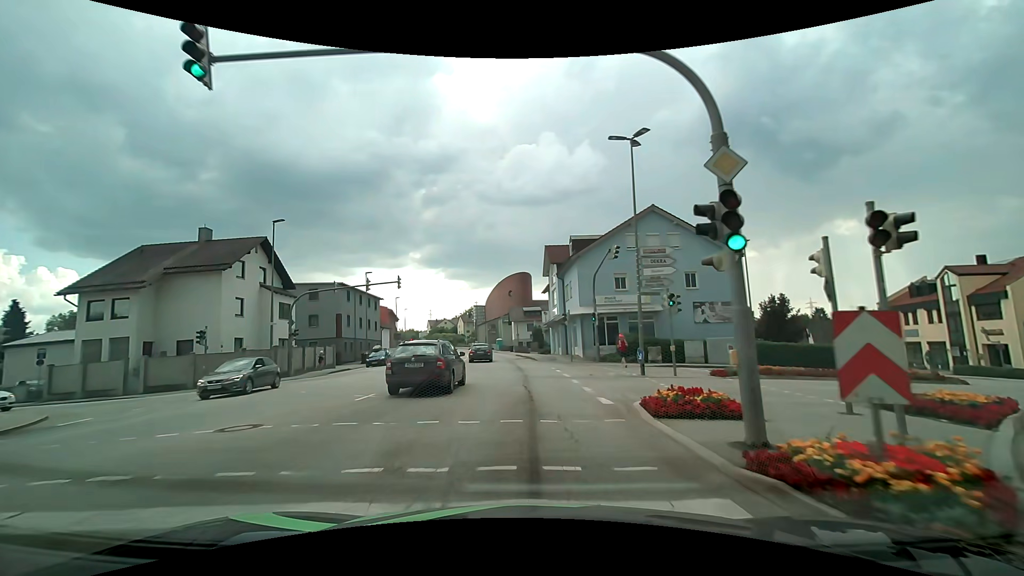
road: tertiary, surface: asphalt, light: Day
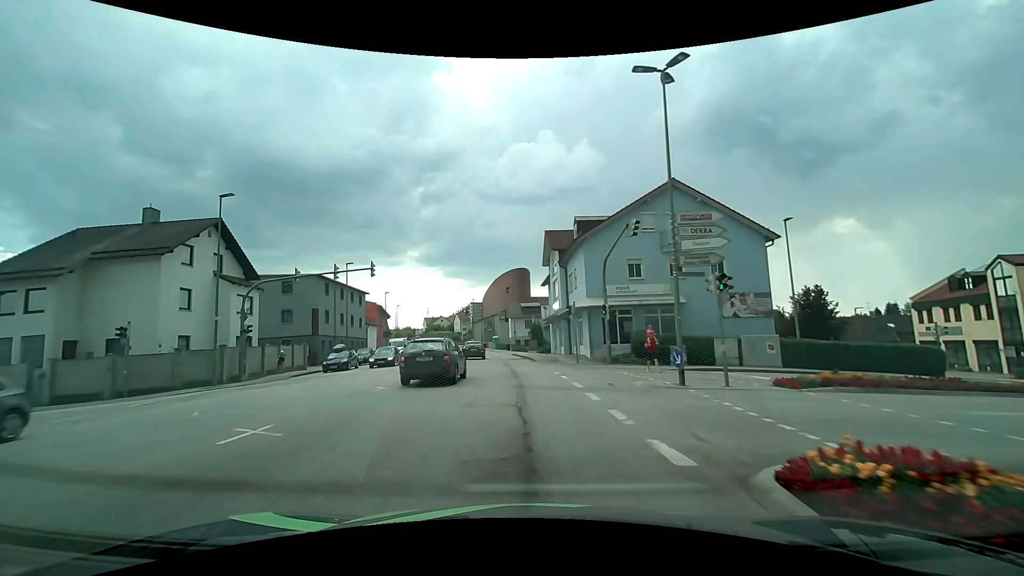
(+0.1, +5.5) m; +1°
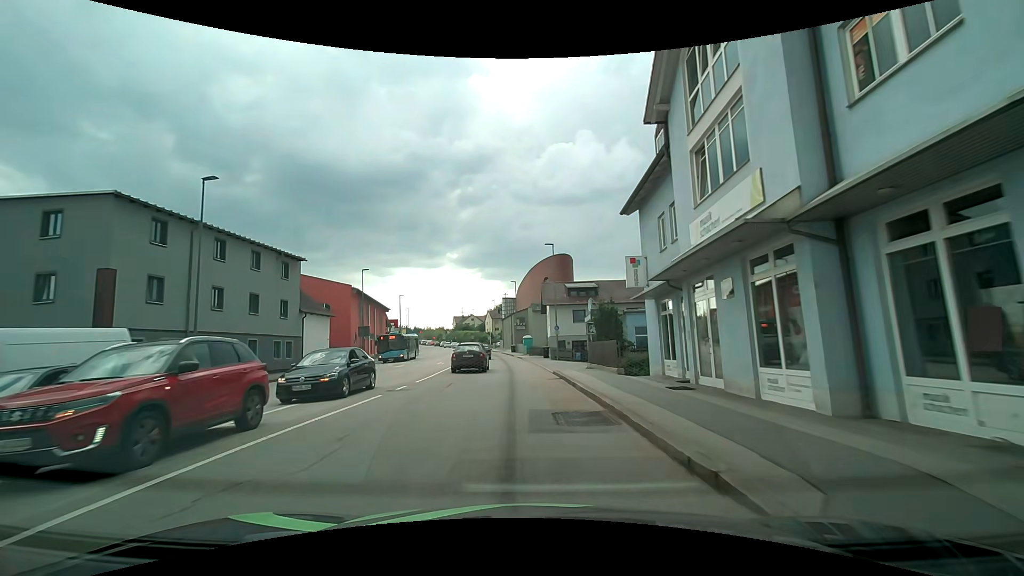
(-1.2, +28.9) m; -5°
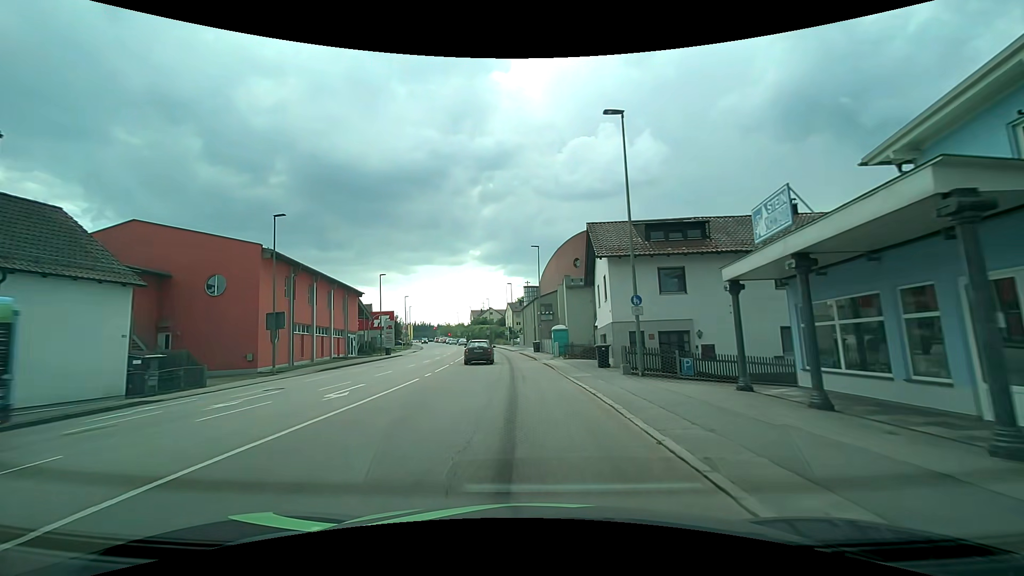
(-0.5, +24.5) m; -3°
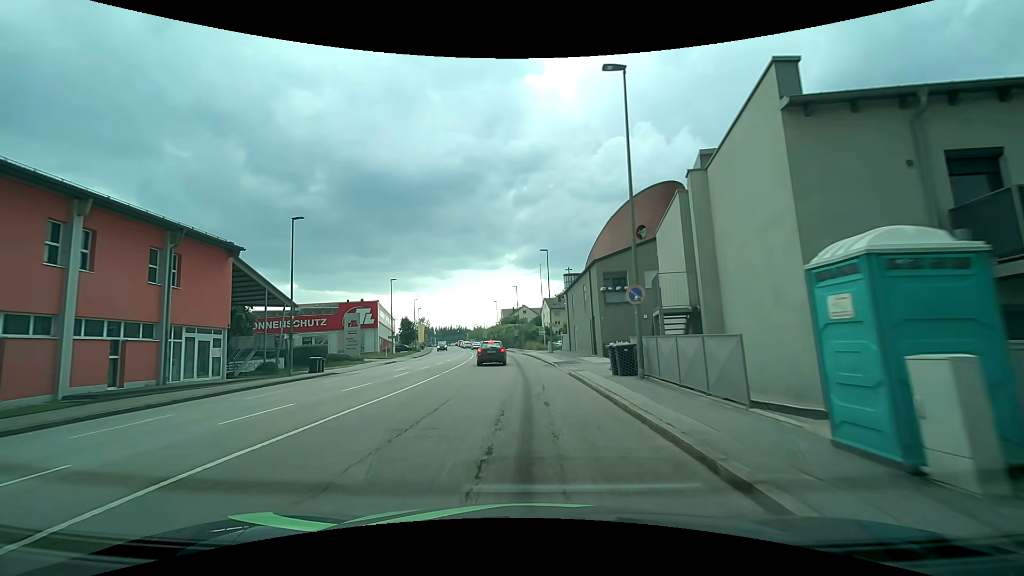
(-0.9, +32.0) m; -2°
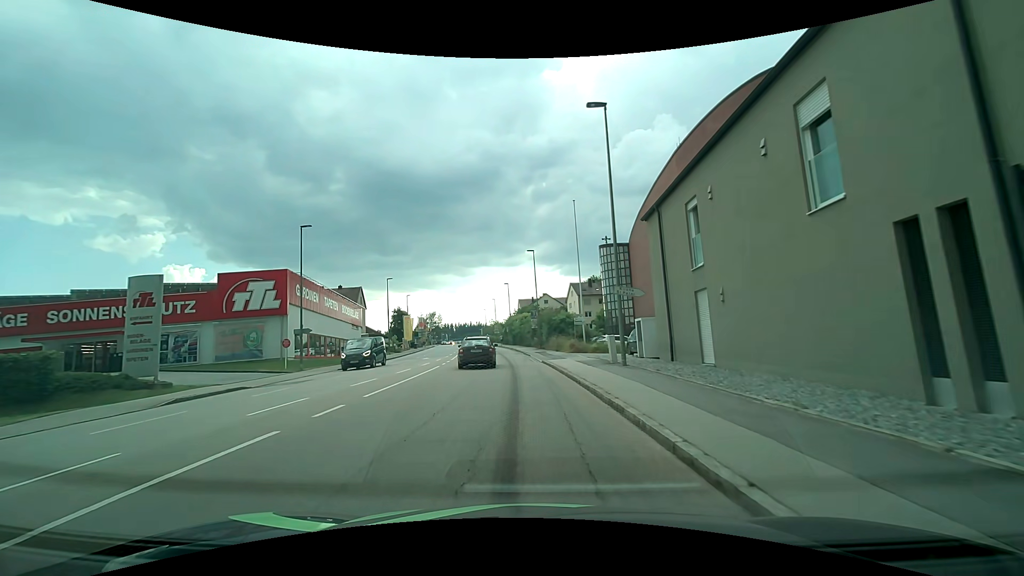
(-1.4, +29.9) m; -5°
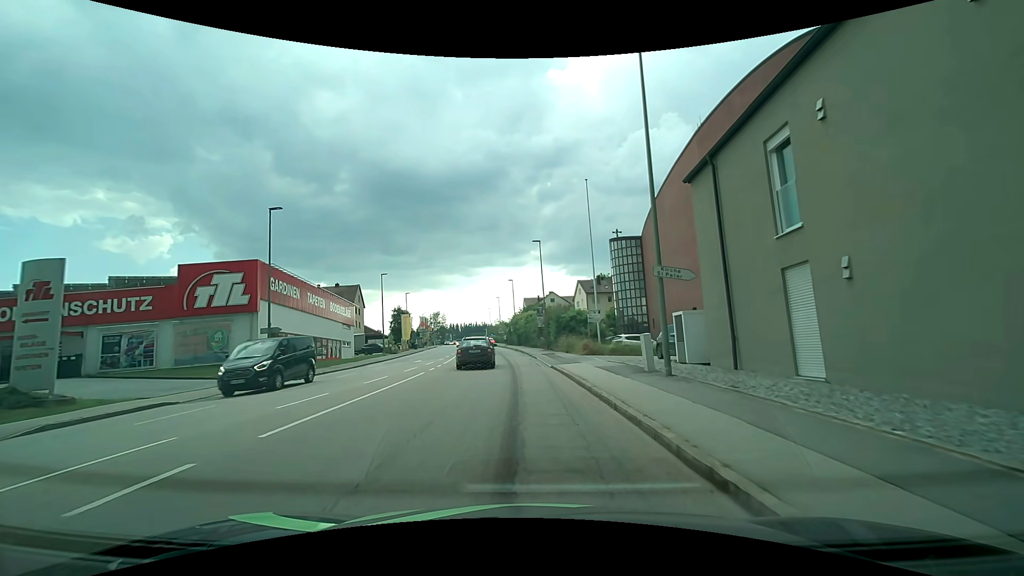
(0.0, +5.0) m; -1°
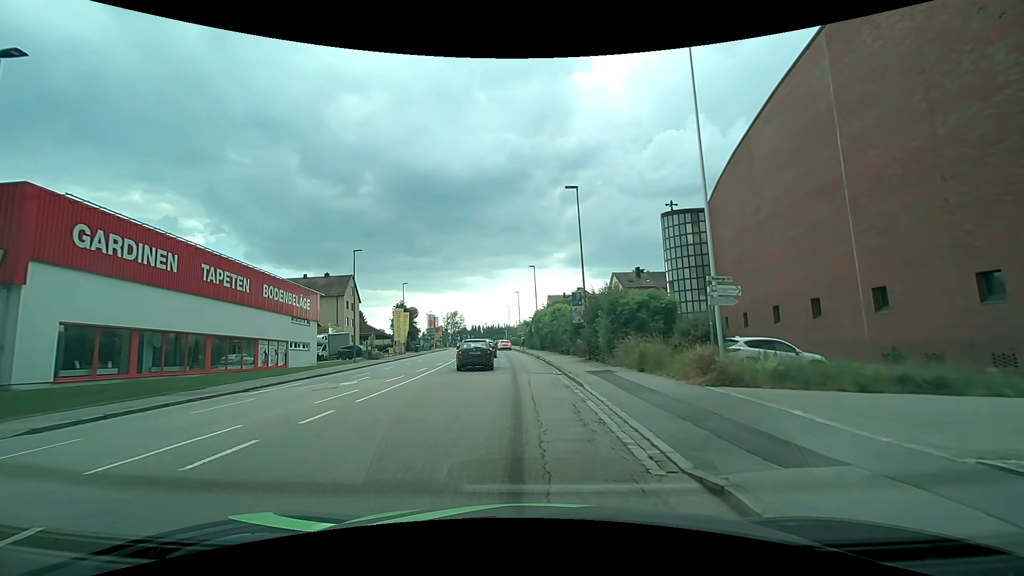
(-0.3, +17.4) m; -1°
(0, +10) (-1, +20) (-1, +30) (-2, +40) (-3, +50) (-4, +60) (-5, +70) (-6, +80) (-8, +90) (-9, +100) m
